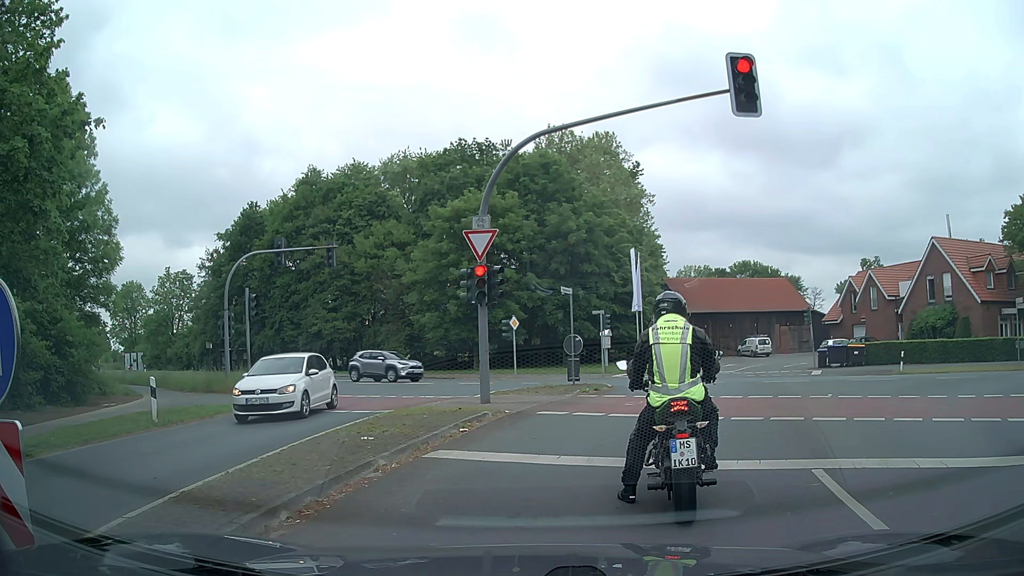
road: secondary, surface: asphalt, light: Day
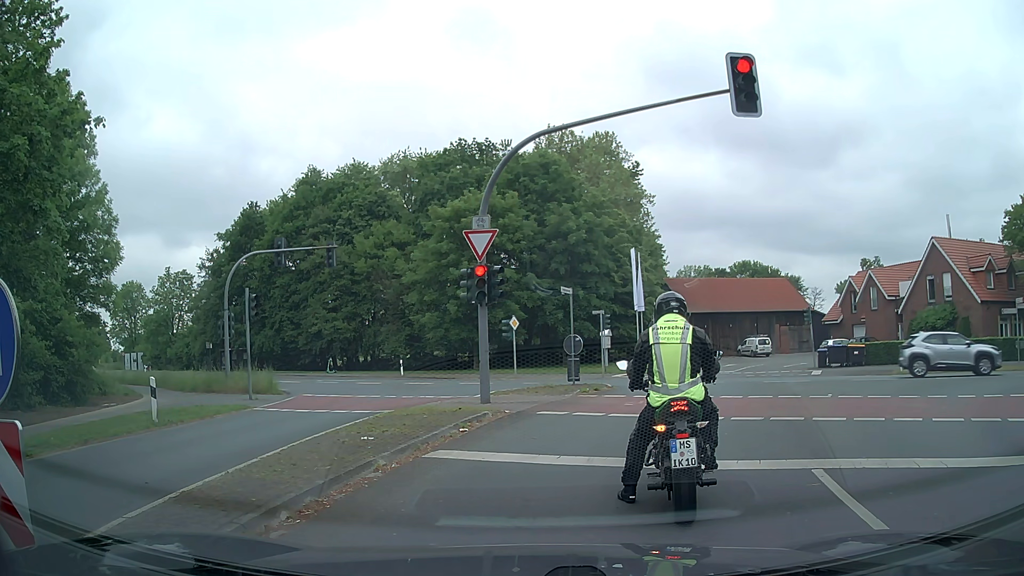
(0.0, 0.0) m; 0°
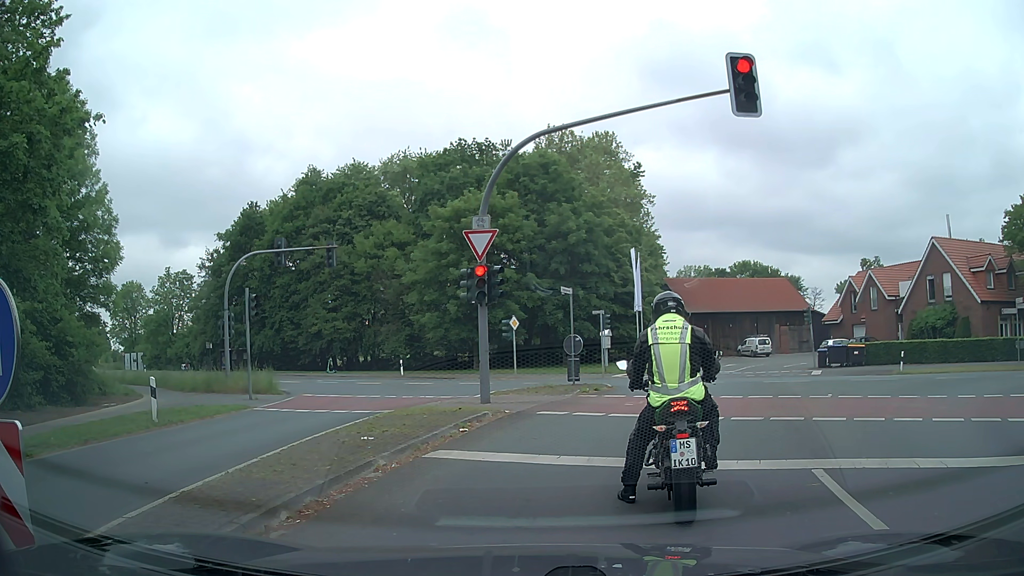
(0.0, 0.0) m; 0°
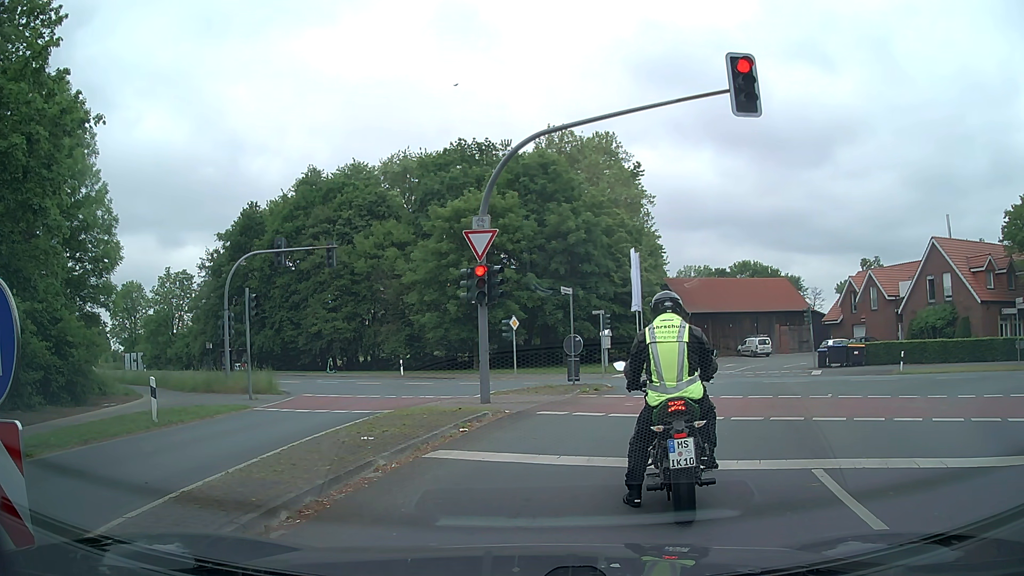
(0.0, 0.0) m; 0°
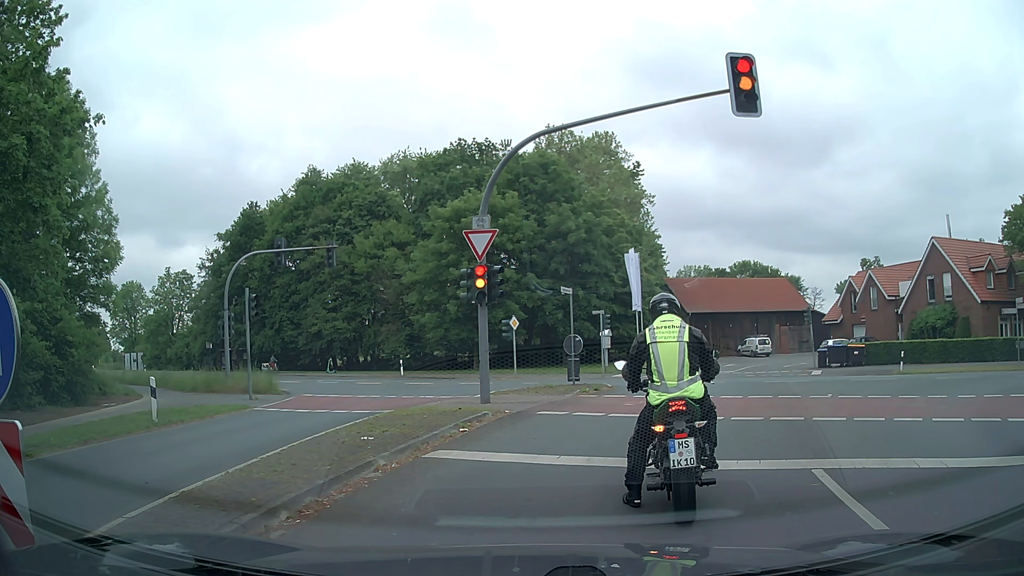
(0.0, 0.0) m; 0°
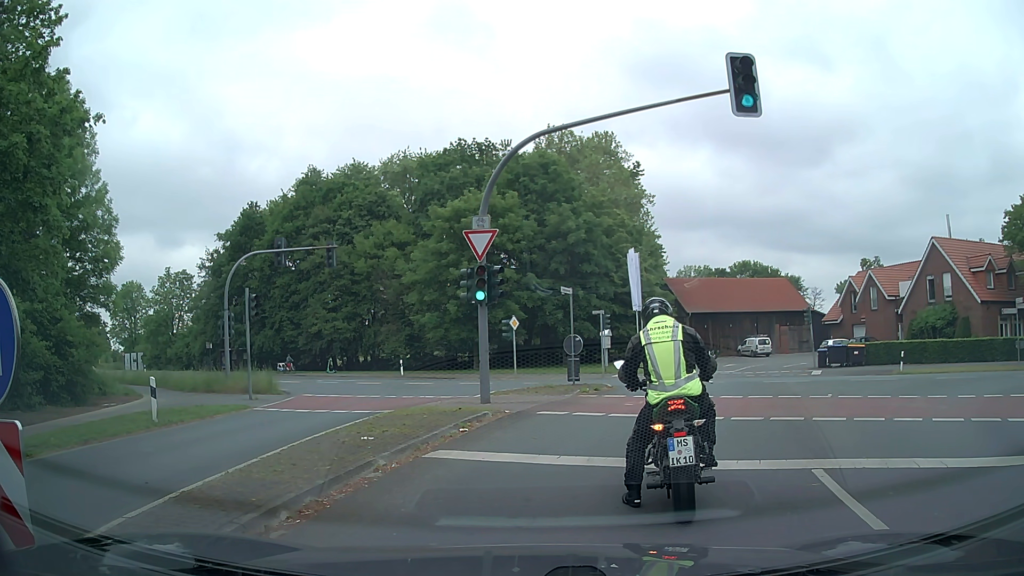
(0.0, 0.0) m; 0°
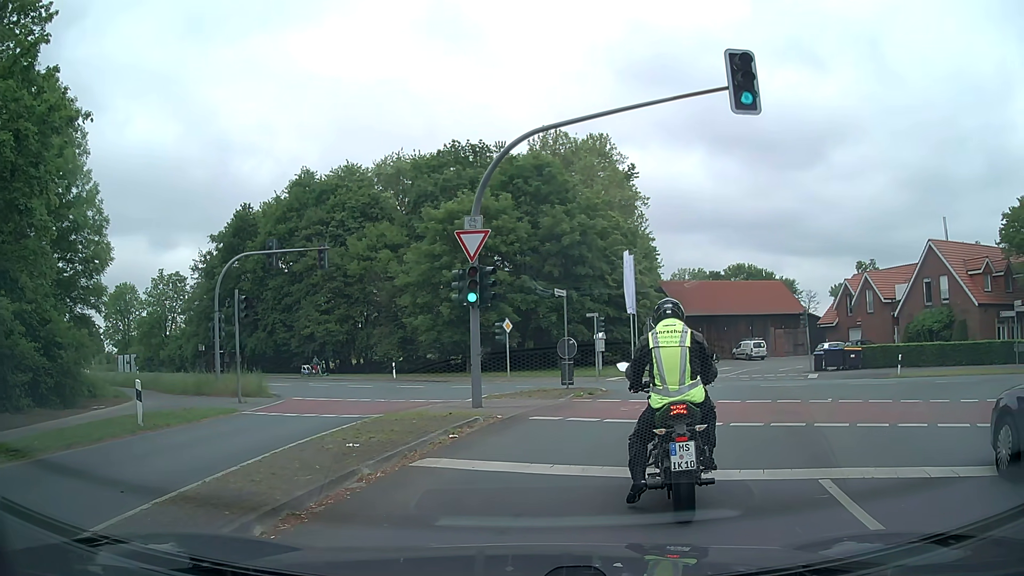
(0.0, +0.4) m; 0°
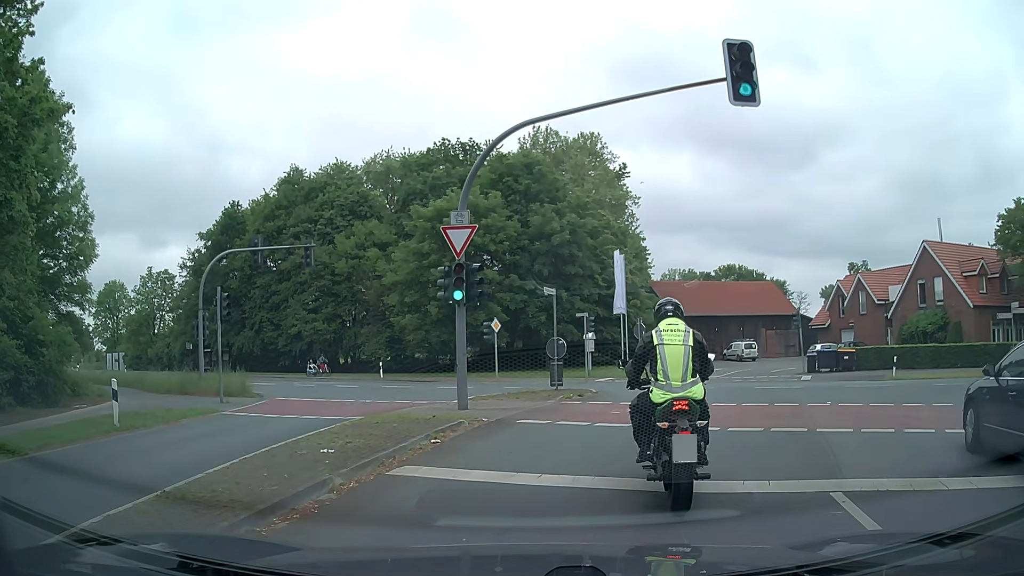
(0.0, +0.6) m; 0°
